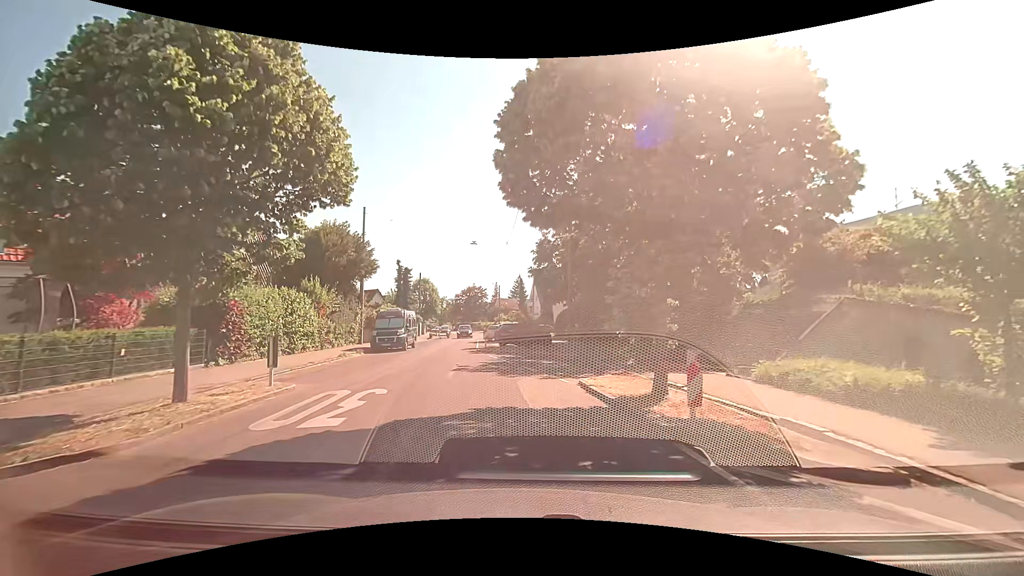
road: residential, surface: asphalt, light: Day
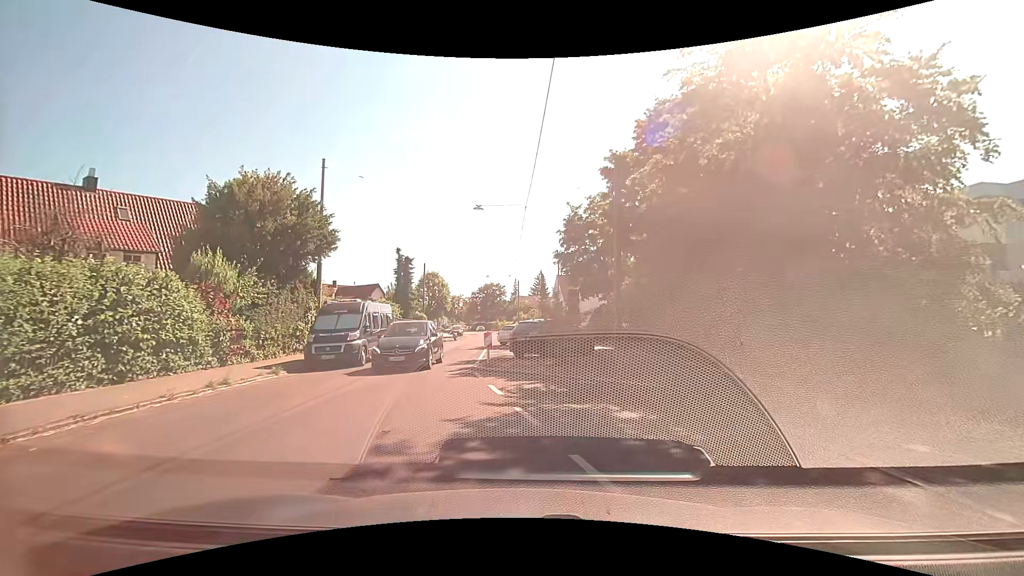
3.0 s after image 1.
(-0.2, +11.2) m; -2°
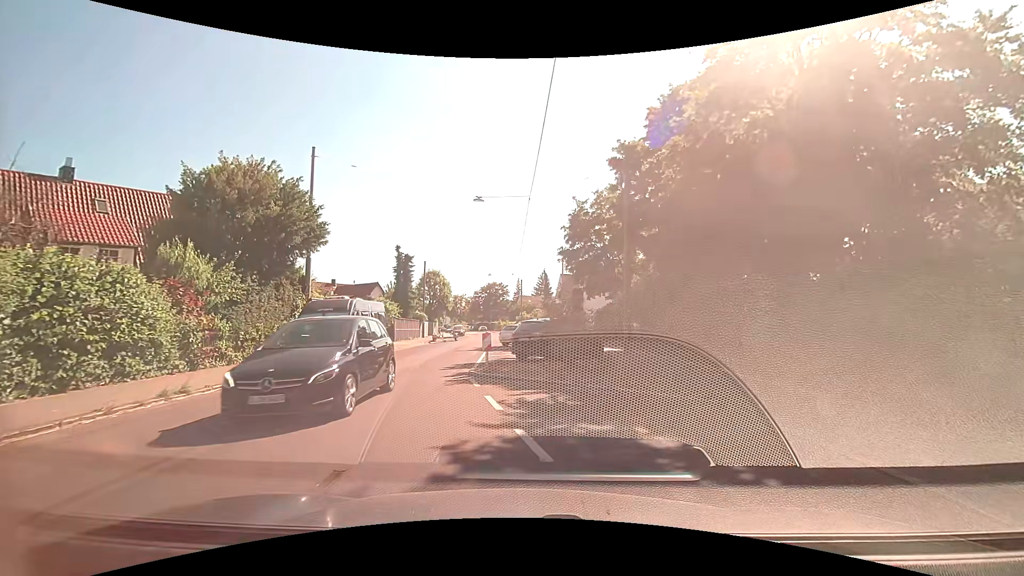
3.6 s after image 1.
(+0.1, +1.7) m; +2°
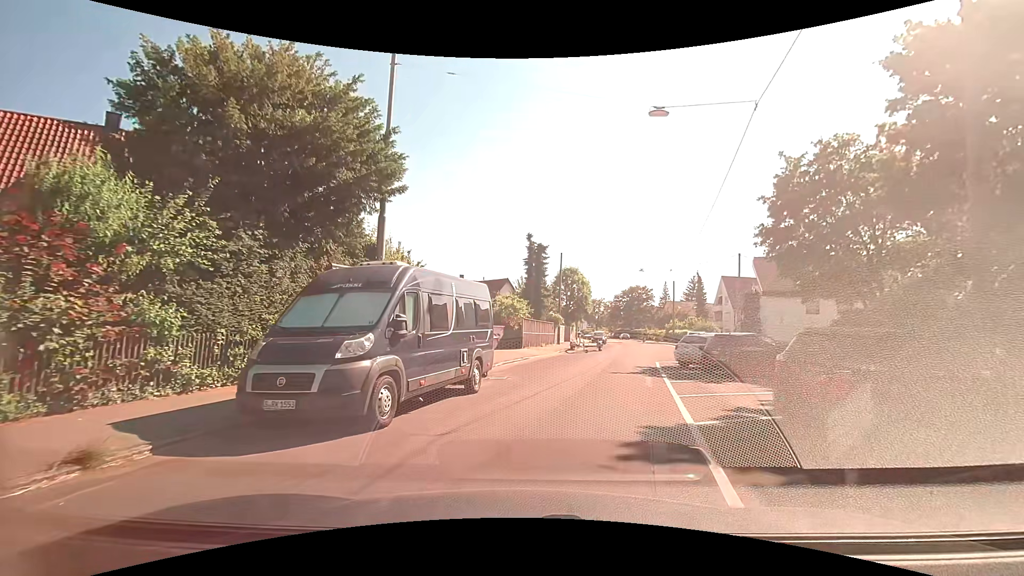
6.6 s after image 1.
(-1.9, +10.6) m; -18°
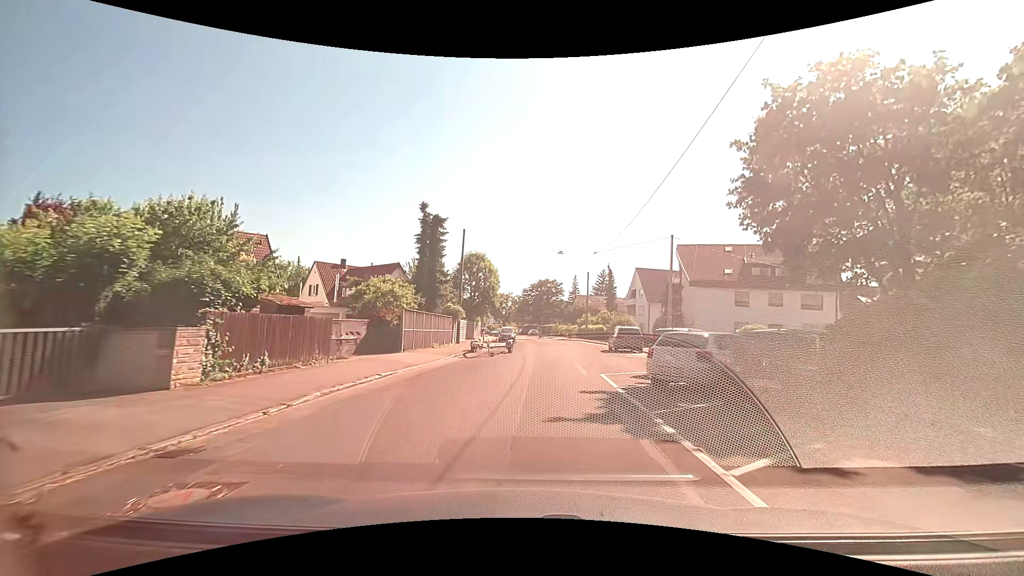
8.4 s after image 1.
(+1.1, +10.3) m; +12°
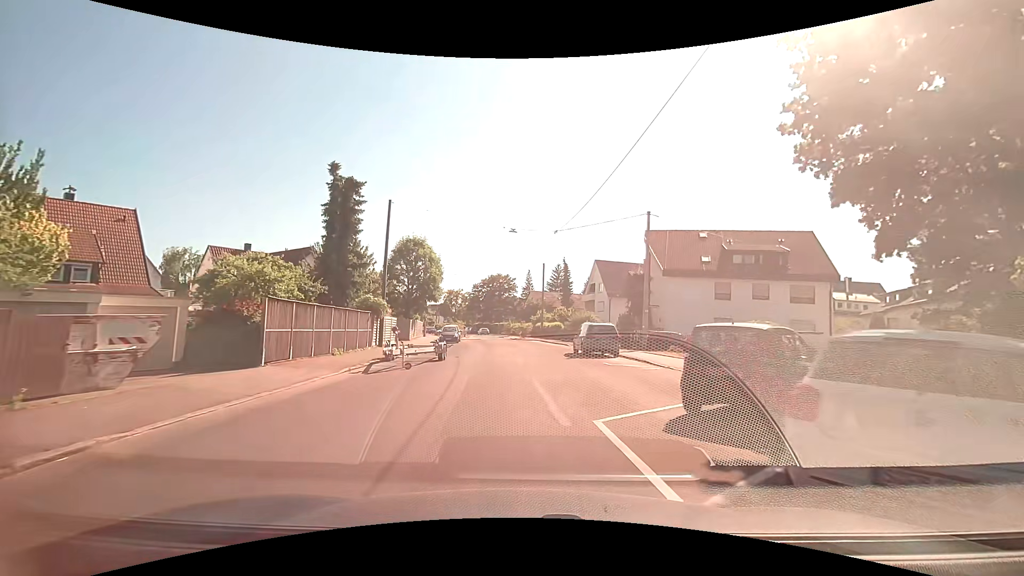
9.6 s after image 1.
(+0.4, +8.5) m; +6°
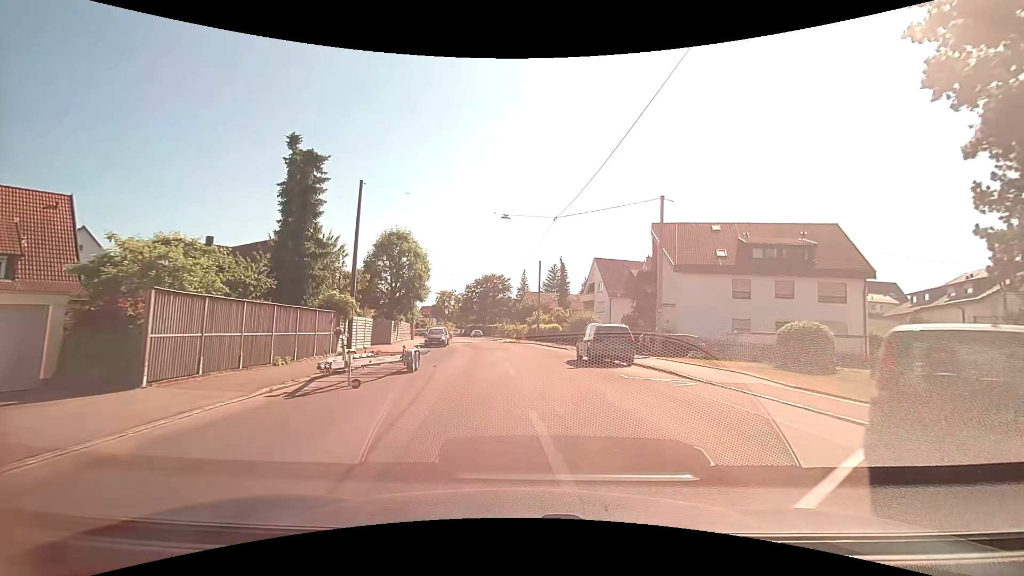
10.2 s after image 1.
(0.0, +4.6) m; 0°
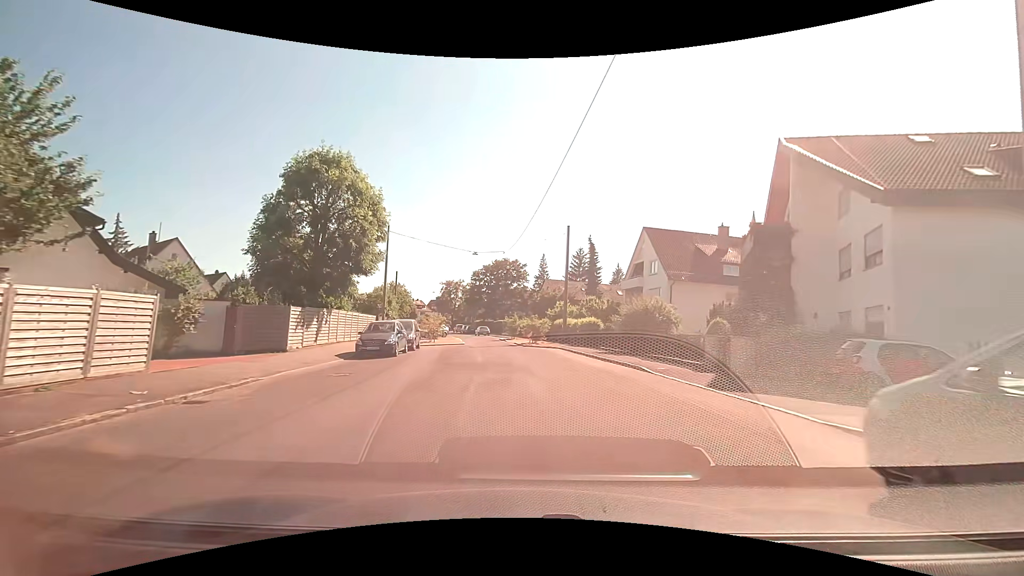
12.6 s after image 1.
(-0.3, +20.3) m; -2°
(0, +10) (0, +20) (-1, +30) (-2, +40) (-4, +50) (-6, +60) (-8, +69) (-10, +79) (-13, +89) (-16, +98) m
